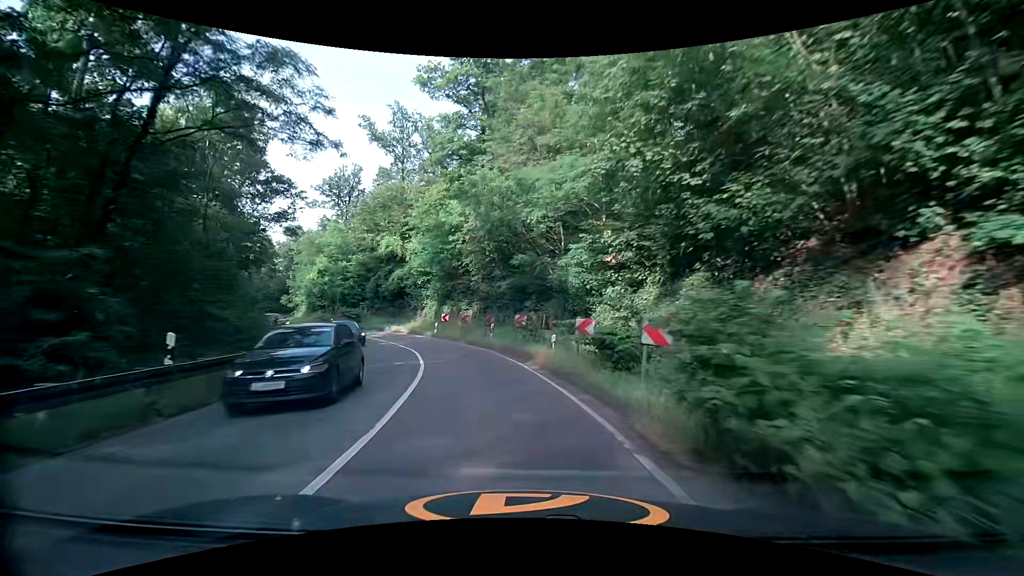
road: secondary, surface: asphalt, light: Day
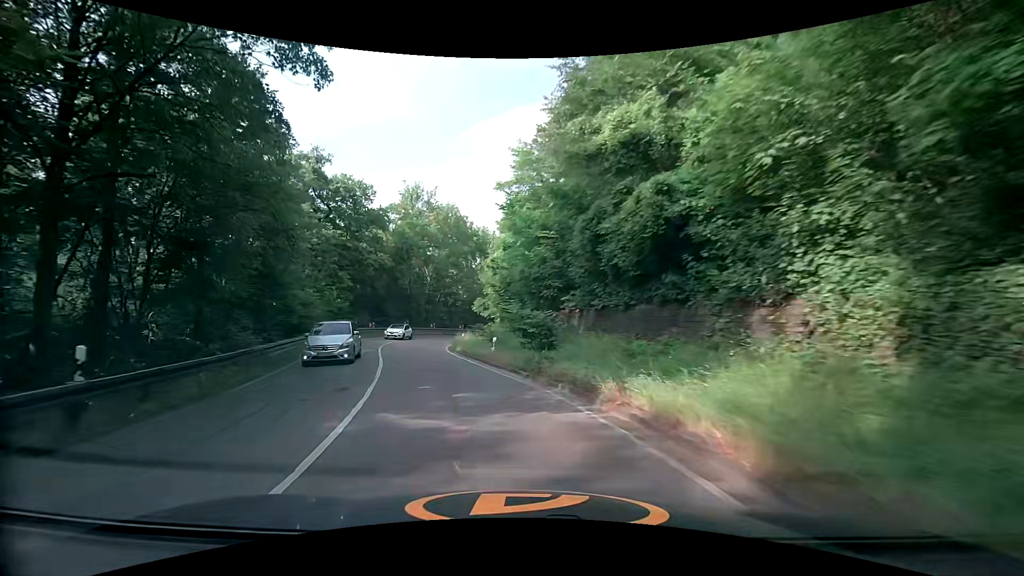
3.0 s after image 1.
(-8.0, +34.0) m; -30°
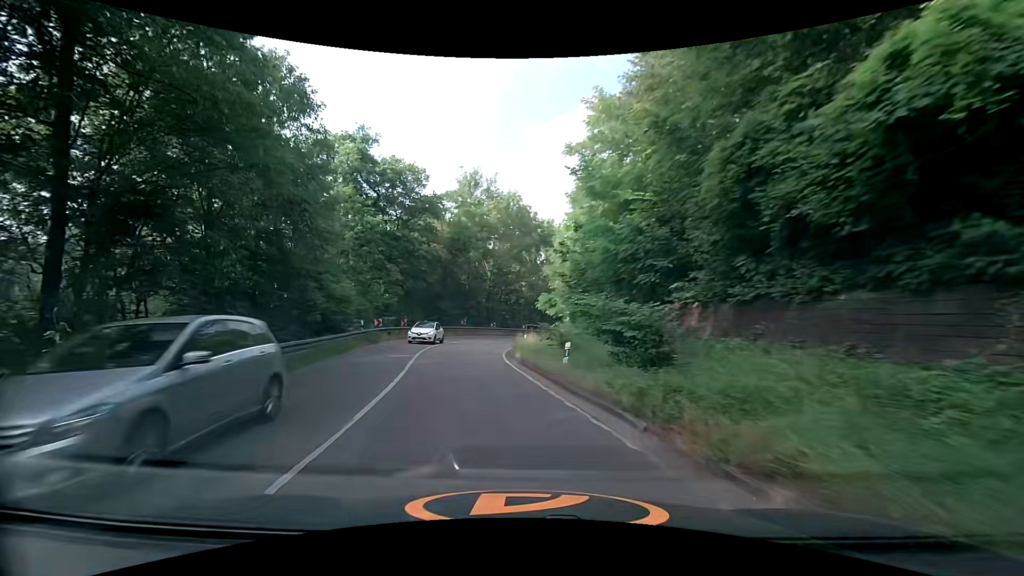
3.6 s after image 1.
(-0.4, +6.5) m; -7°
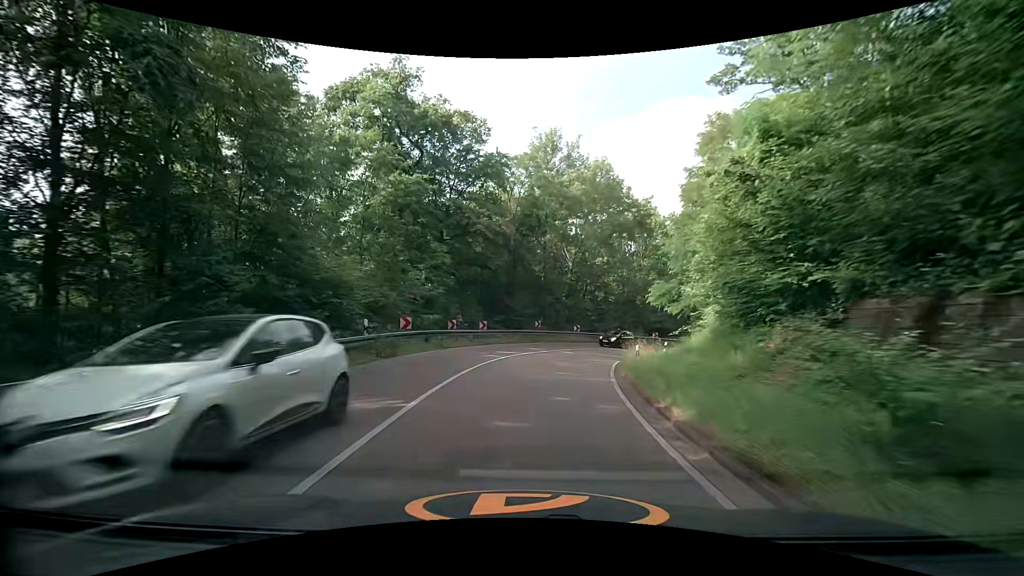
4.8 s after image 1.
(-1.2, +12.7) m; -9°
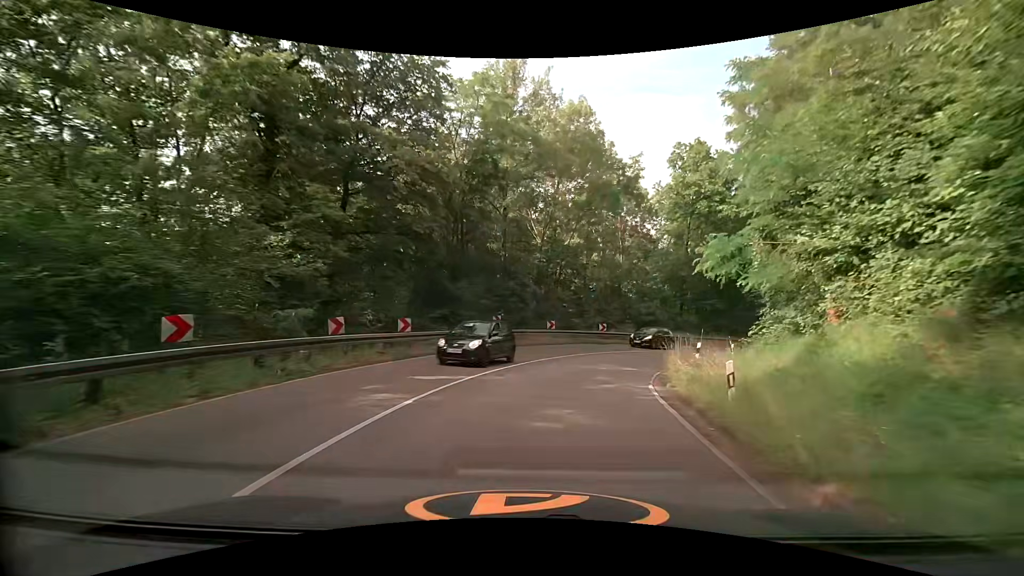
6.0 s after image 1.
(+0.4, +12.5) m; +5°
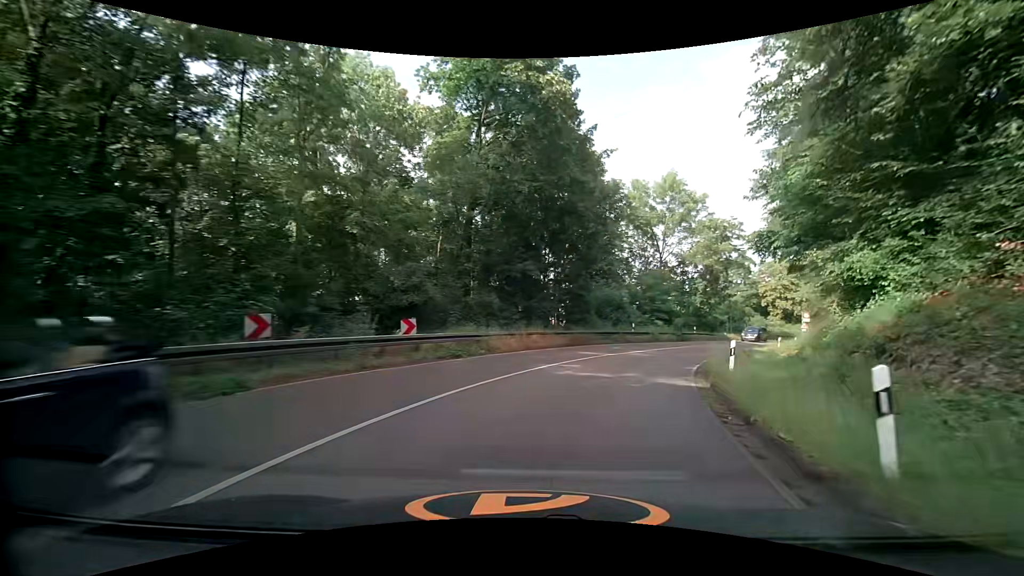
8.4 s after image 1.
(+5.0, +24.6) m; +27°
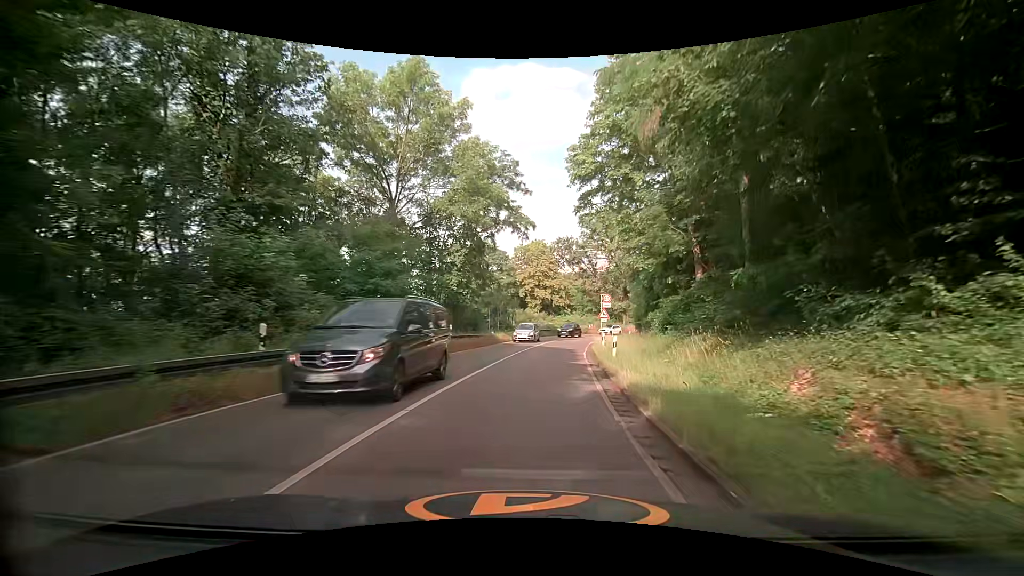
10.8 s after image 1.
(+6.7, +25.4) m; +27°
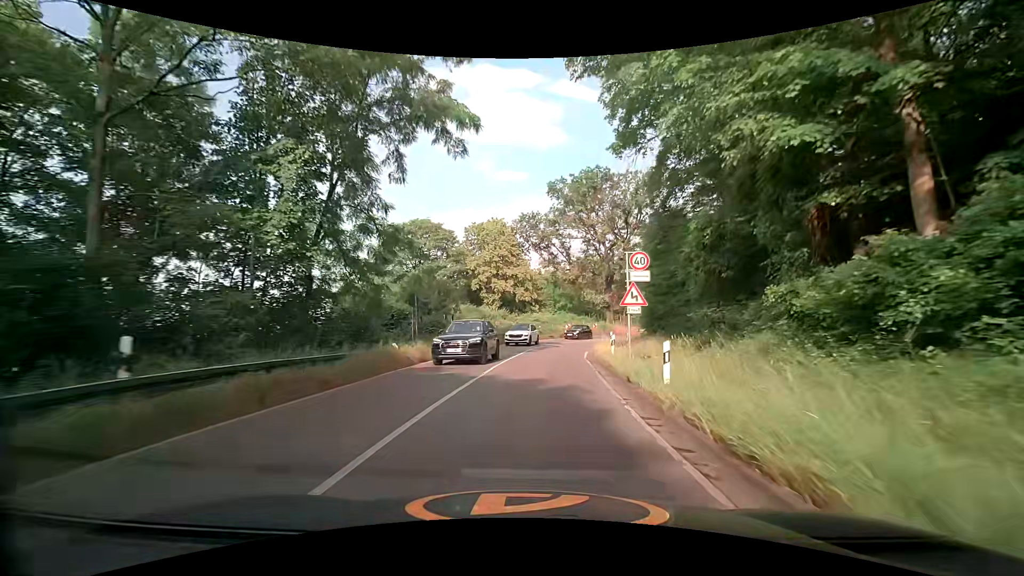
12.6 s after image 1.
(+0.8, +19.8) m; +4°
(0, +10) (+1, +20) (+2, +30) (+4, +40) (+8, +49) (+14, +57) (+21, +64) (+29, +69) (+38, +75) (+46, +80) m
